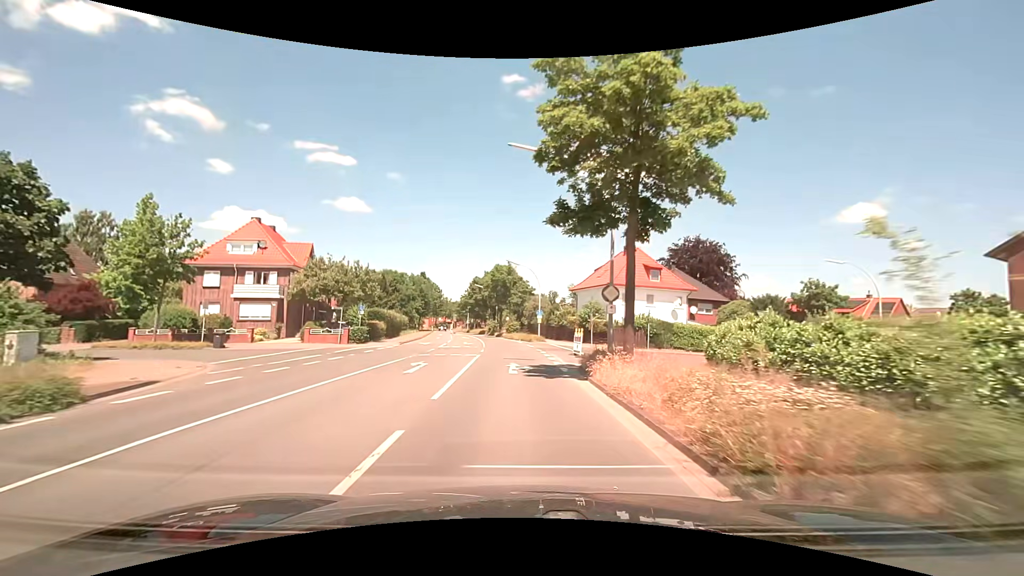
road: secondary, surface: asphalt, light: Day
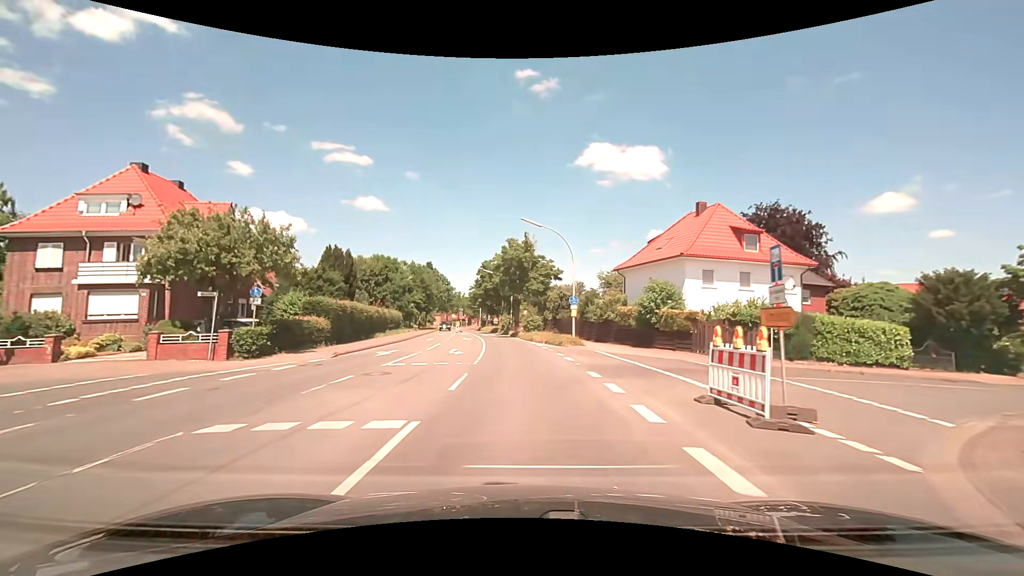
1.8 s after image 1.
(-0.3, +17.8) m; -2°
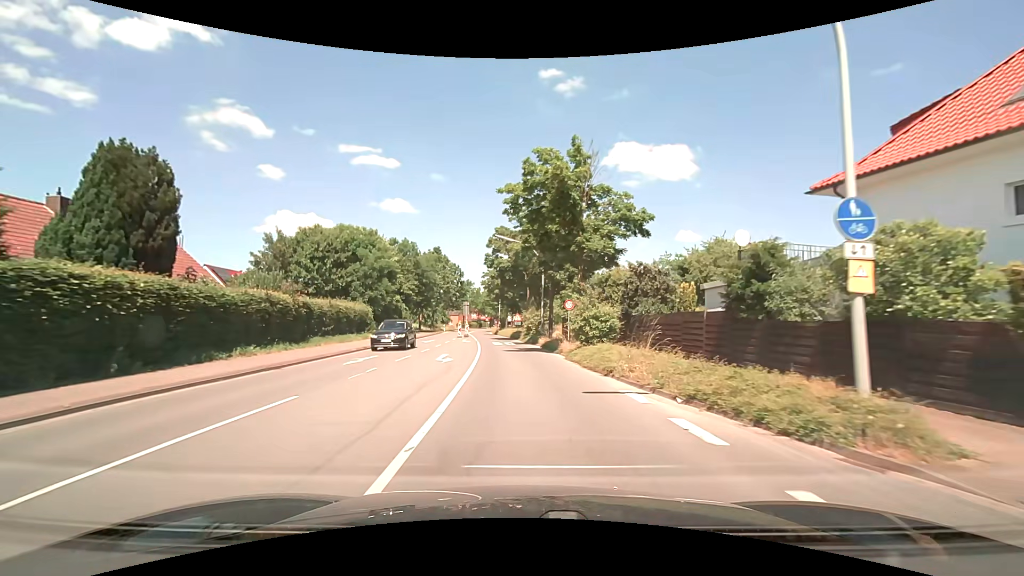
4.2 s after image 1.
(-1.0, +25.3) m; -3°
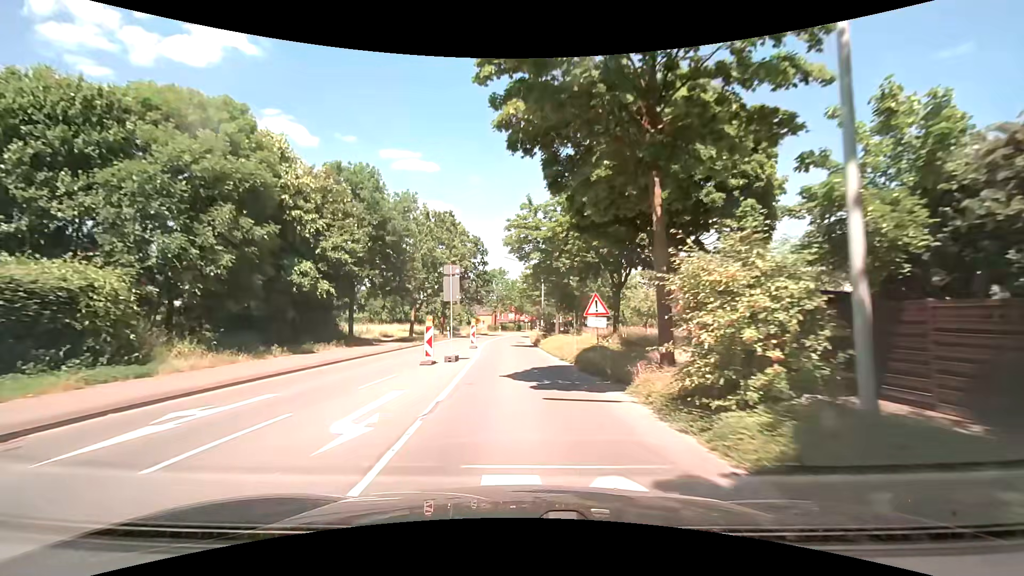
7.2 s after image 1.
(-1.6, +32.4) m; -5°
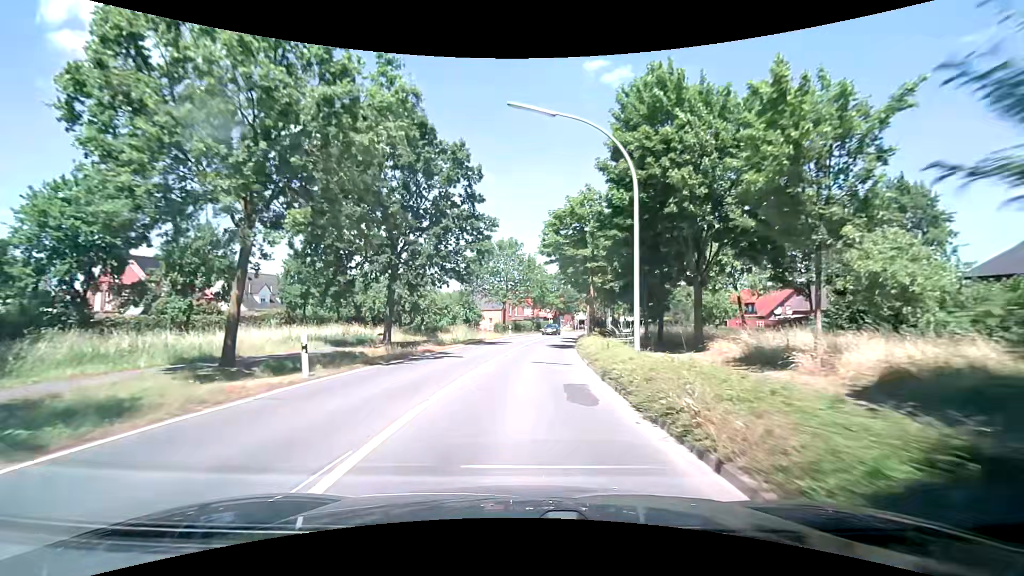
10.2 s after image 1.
(-1.0, +32.9) m; -2°
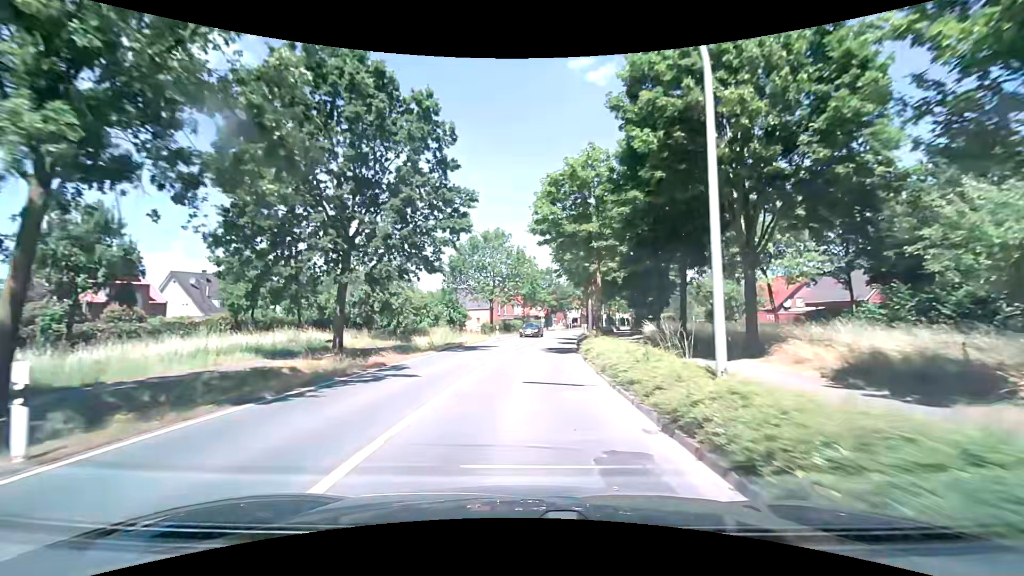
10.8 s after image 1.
(+0.1, +6.6) m; +2°
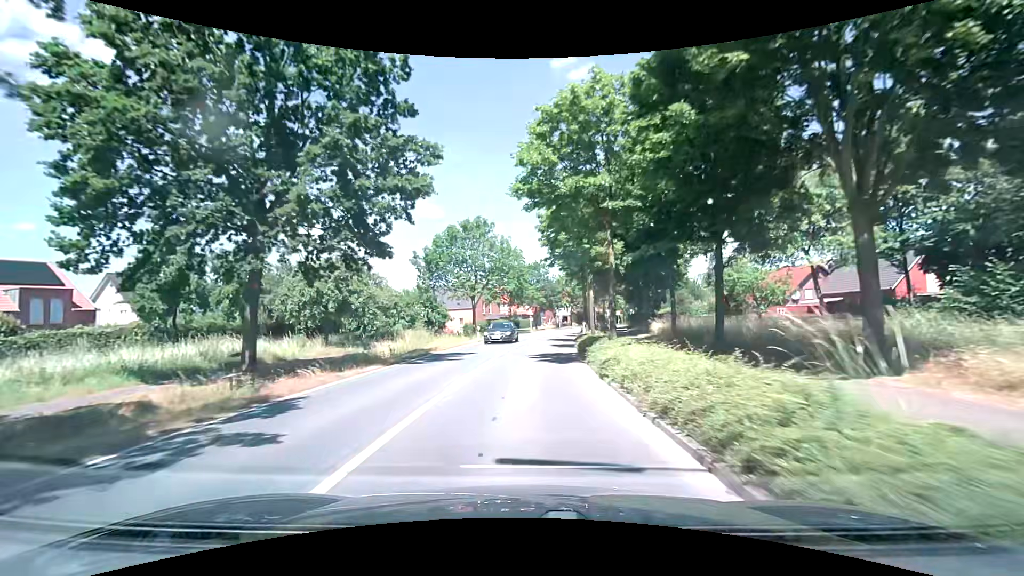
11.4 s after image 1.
(+0.1, +6.7) m; +1°
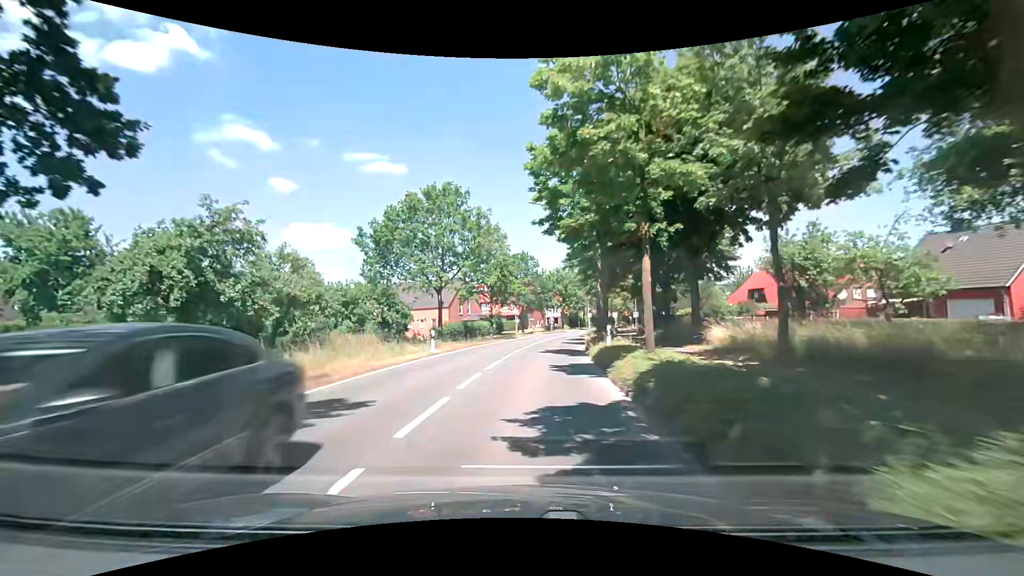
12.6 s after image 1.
(+0.2, +13.6) m; +1°
(0, +10) (+1, +20) (+2, +30) (+3, +40) (+5, +50) (+7, +59) (+10, +69) (+13, +79) (+17, +88) (+20, +97) m
